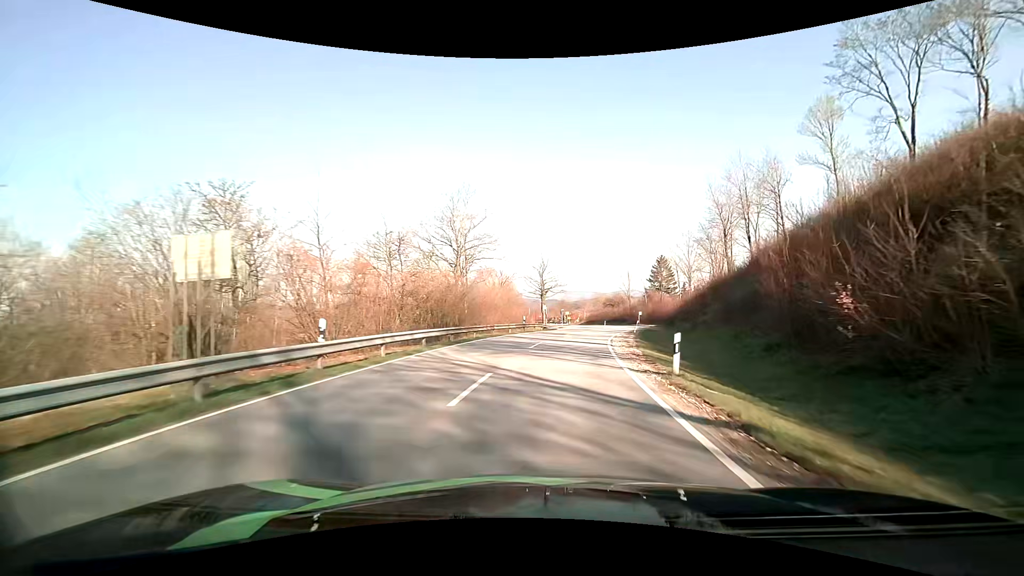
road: tertiary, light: Day
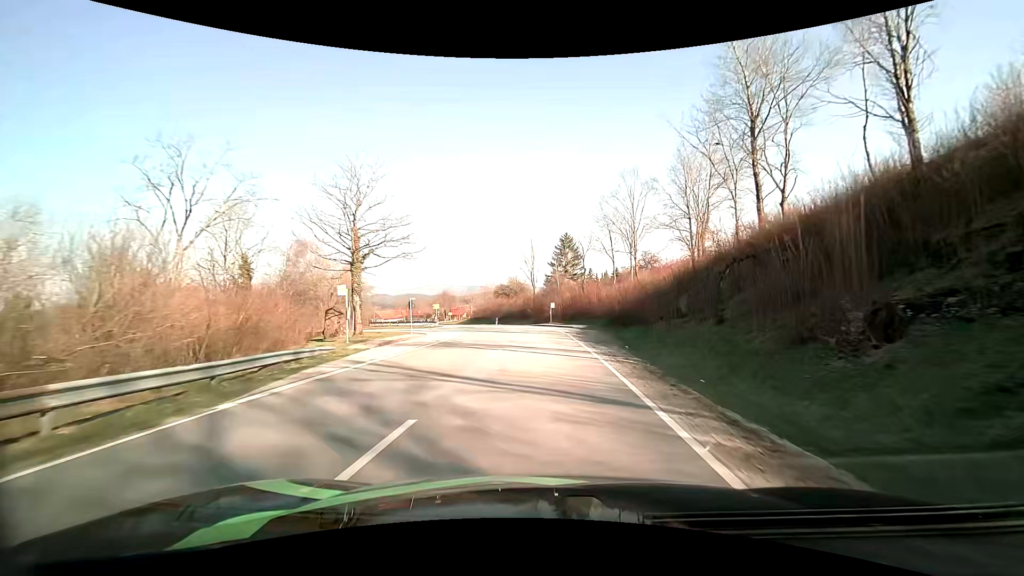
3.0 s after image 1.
(+4.7, +40.4) m; +12°
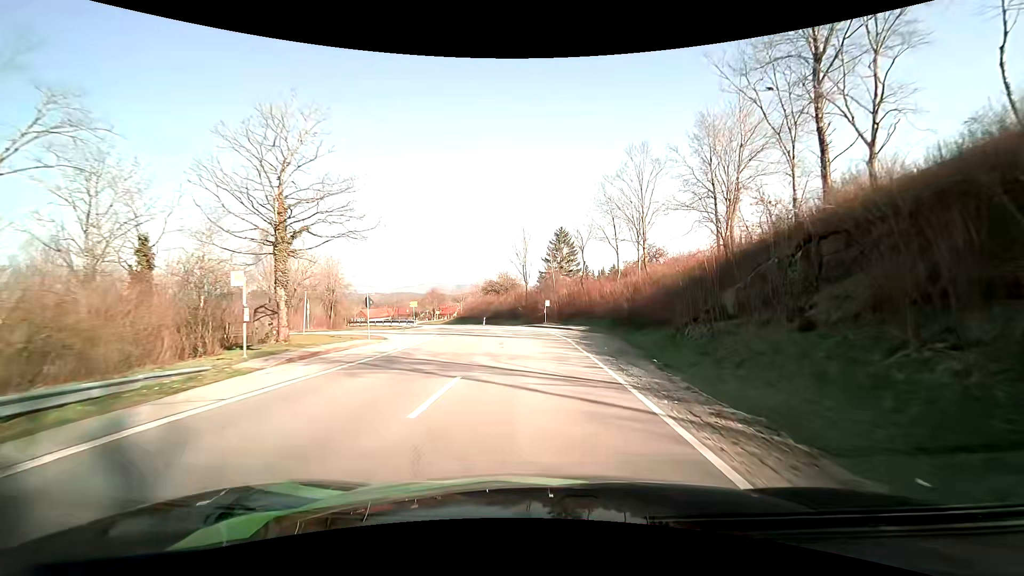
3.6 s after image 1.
(+0.1, +8.1) m; +1°
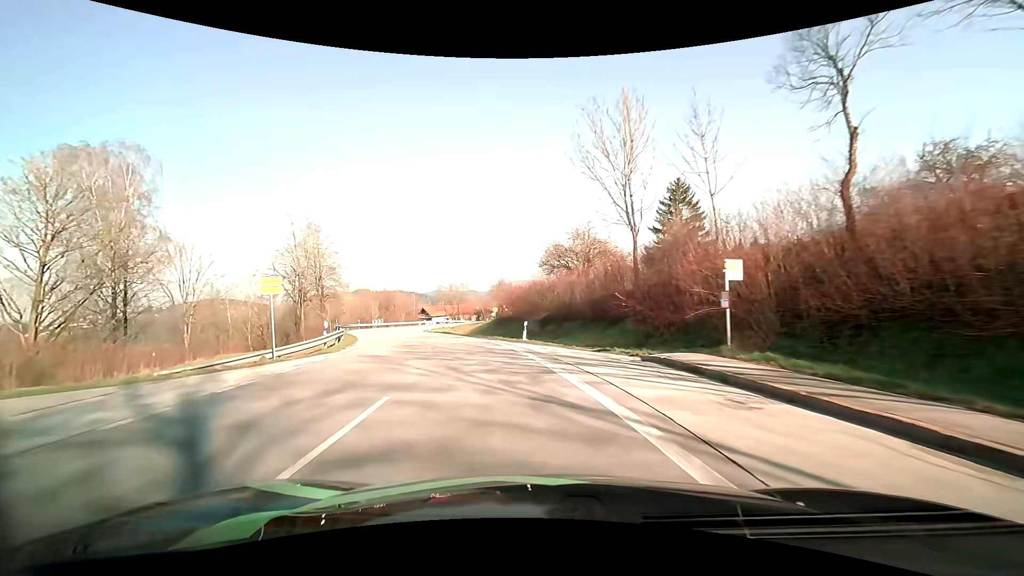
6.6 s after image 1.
(-1.1, +39.0) m; -10°
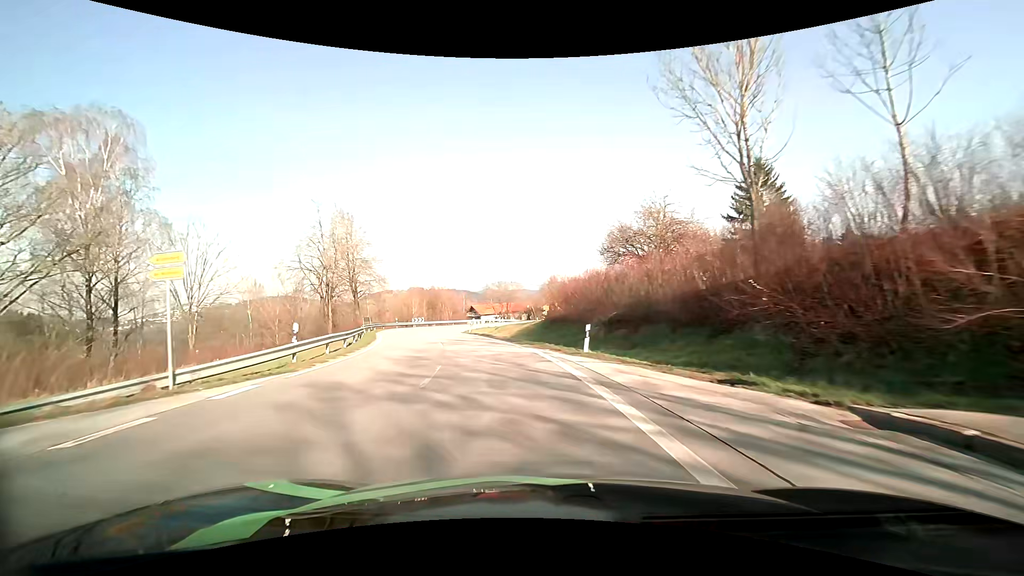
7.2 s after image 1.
(-0.3, +7.5) m; -5°
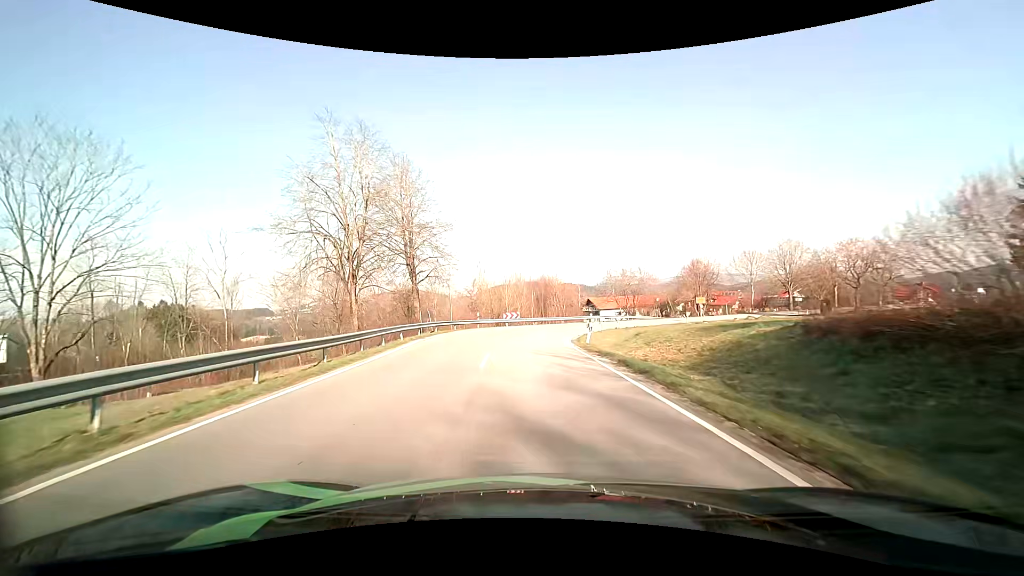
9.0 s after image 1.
(-2.9, +21.6) m; -14°
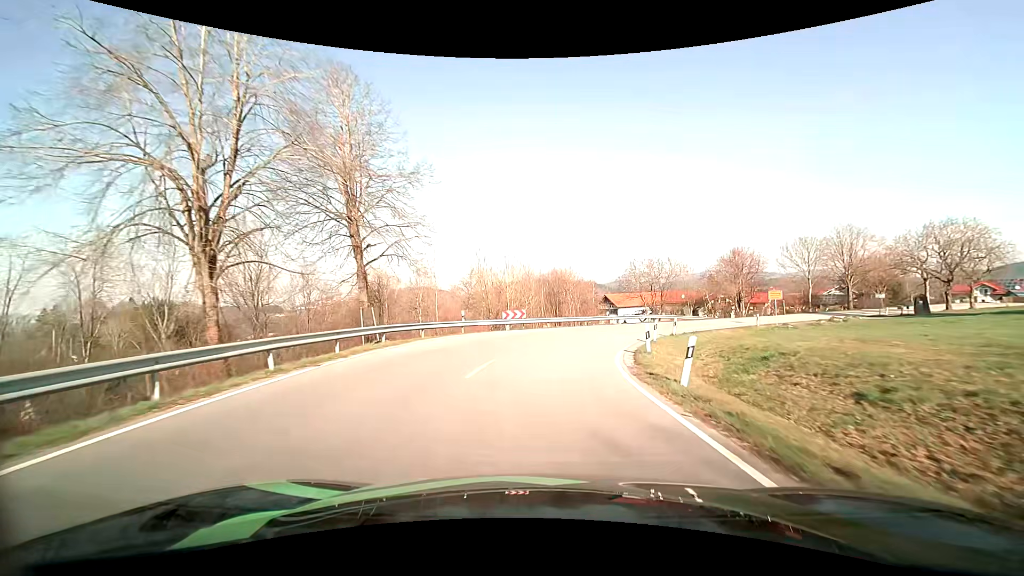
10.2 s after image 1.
(-0.4, +13.9) m; -2°
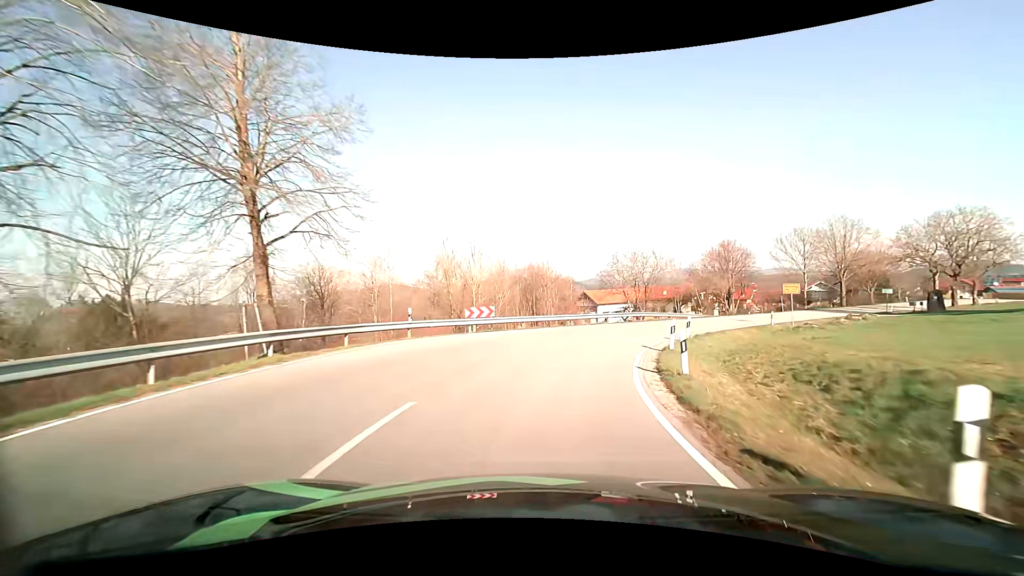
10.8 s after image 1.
(+0.1, +6.8) m; +2°
(+1, +10) (+3, +20) (+7, +29) (+13, +37) (+20, +44) (+27, +51) (+34, +58) (+41, +65) (+48, +72) (+55, +79) m
